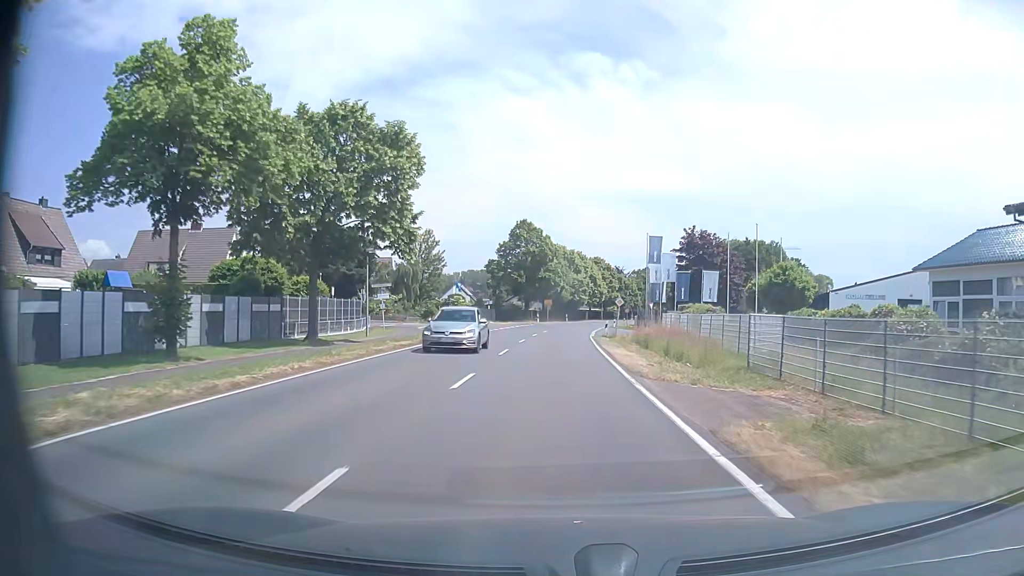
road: secondary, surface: asphalt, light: Day
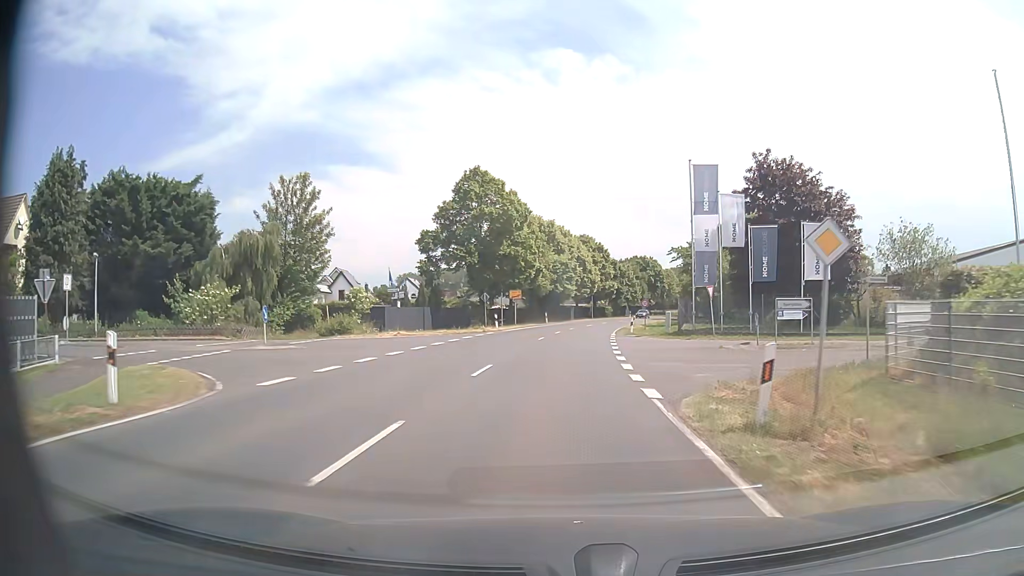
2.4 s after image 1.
(+0.4, +33.7) m; +2°
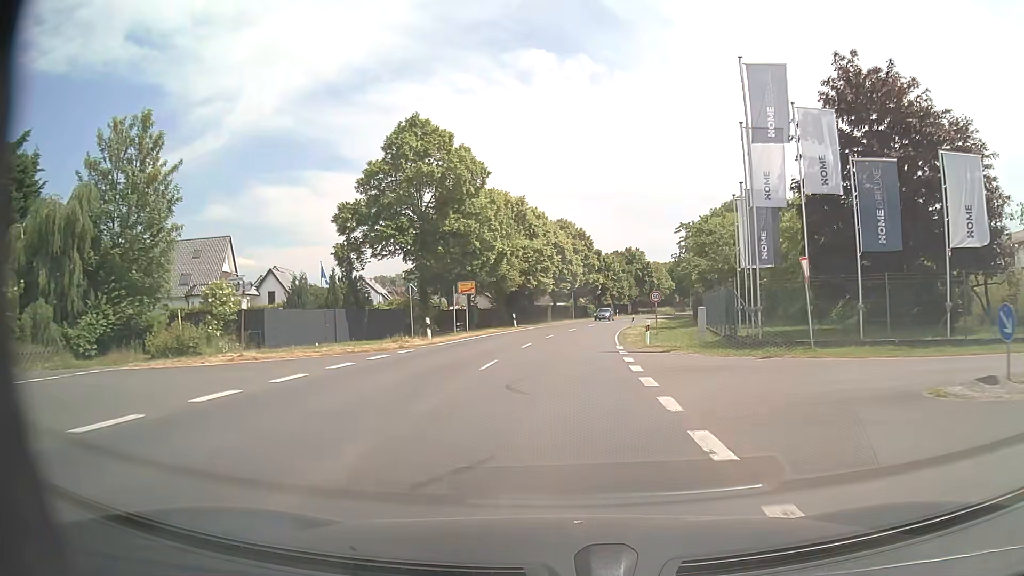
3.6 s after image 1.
(+0.3, +16.8) m; +2°
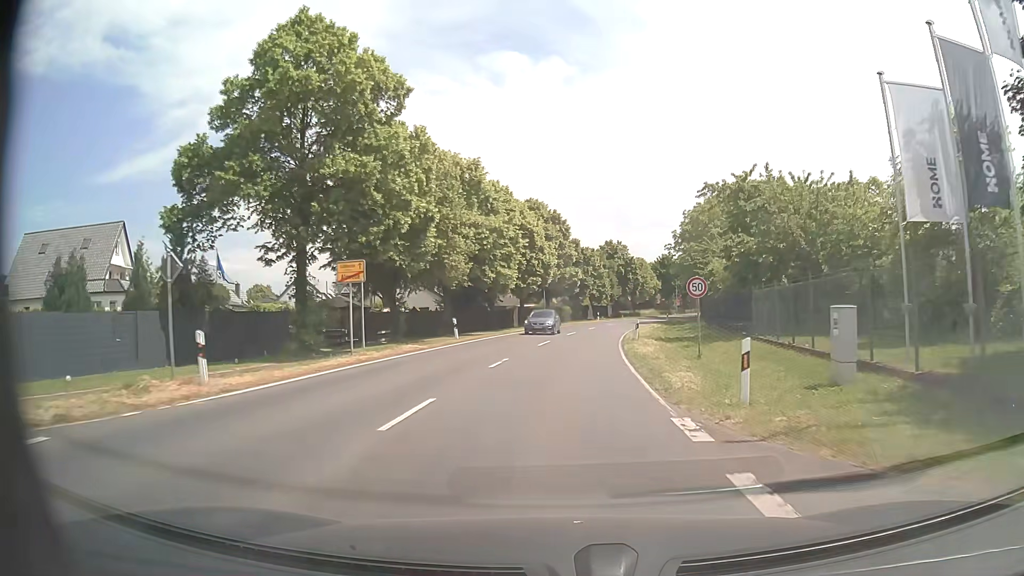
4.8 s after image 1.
(+0.3, +16.8) m; +2°
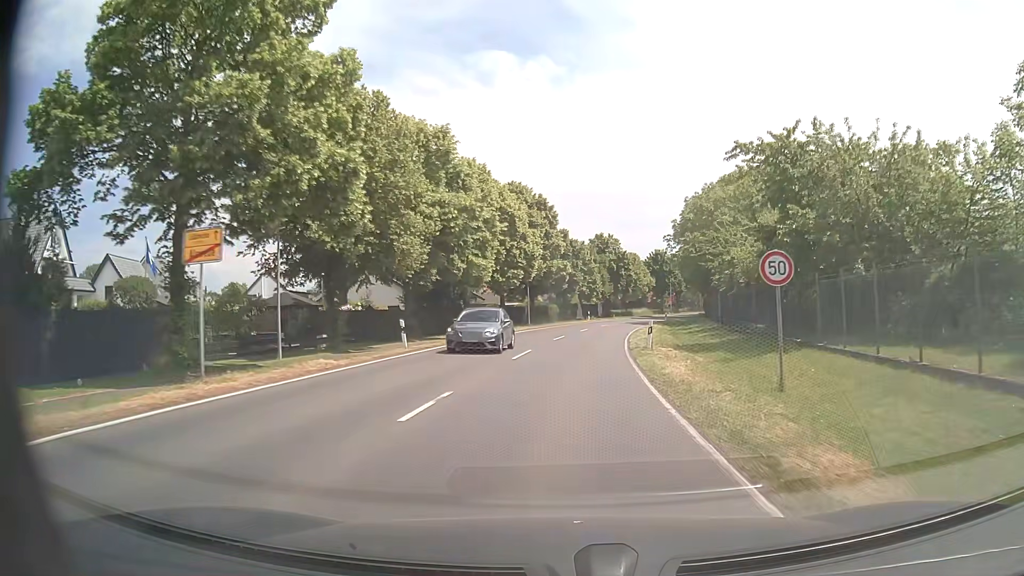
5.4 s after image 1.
(+0.1, +8.4) m; +1°
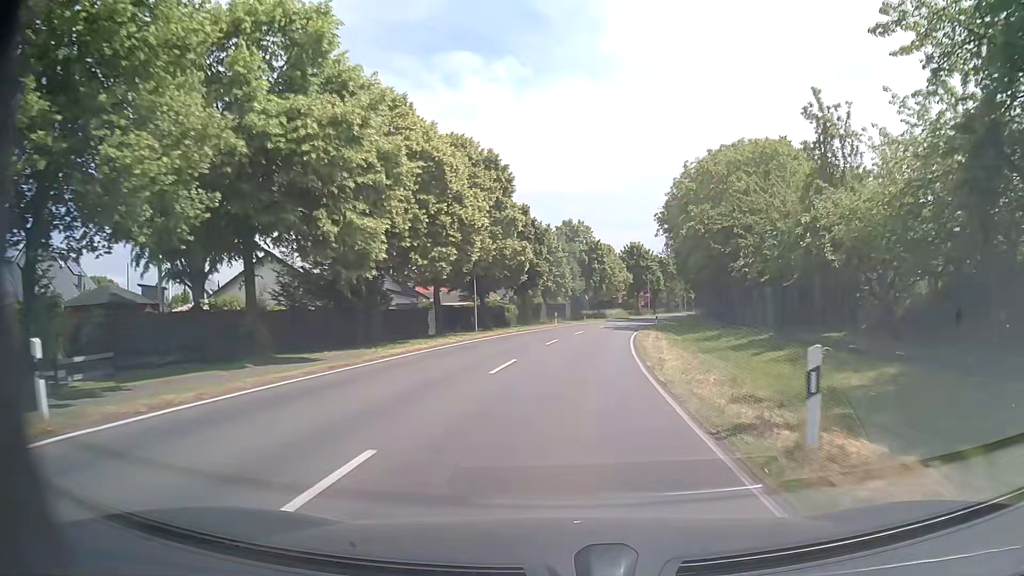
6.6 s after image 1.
(+0.4, +16.8) m; +3°
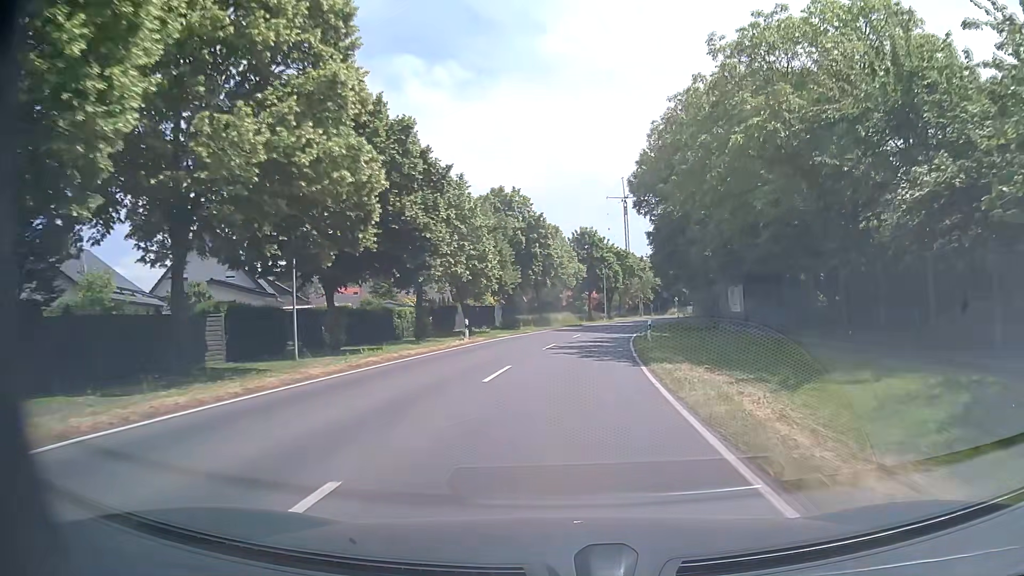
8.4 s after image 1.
(+1.1, +25.0) m; +5°
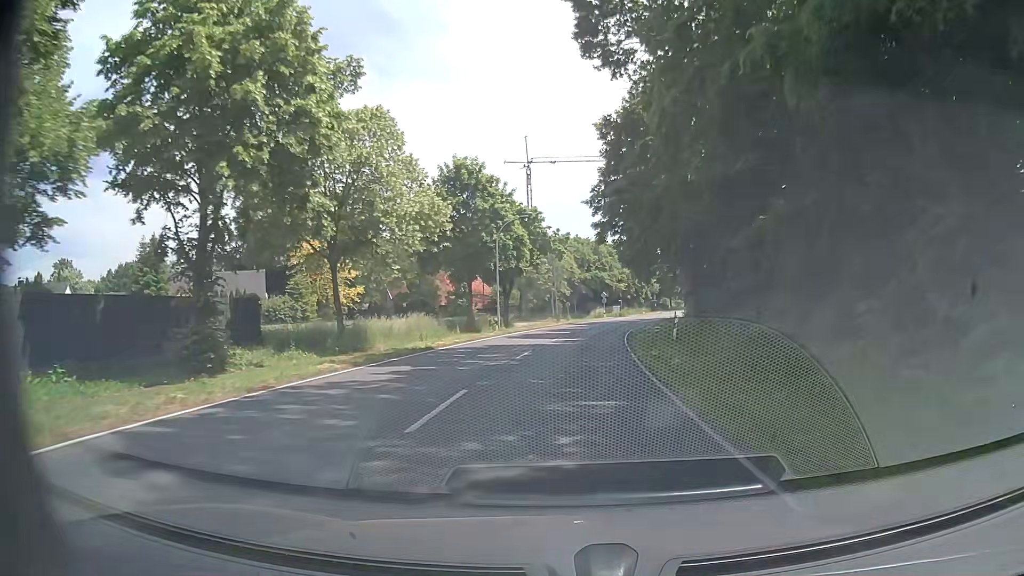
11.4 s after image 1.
(+2.8, +41.7) m; +9°
(0, +10) (+1, +20) (+1, +30) (+2, +40) (+4, +50) (+5, +60) (+7, +69) (+10, +79) (+12, +89) (+16, +98) m
